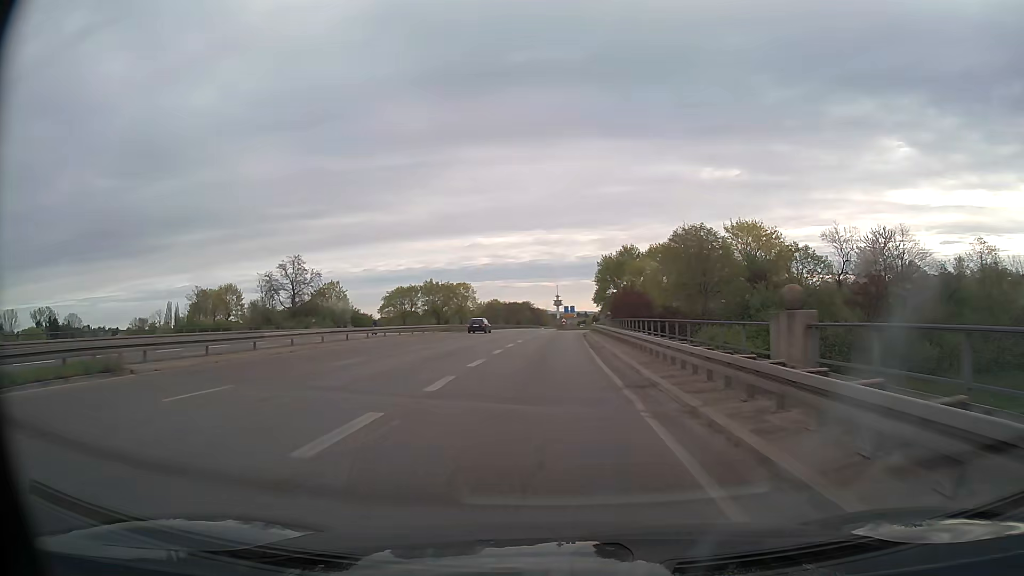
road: trunk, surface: asphalt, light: Day
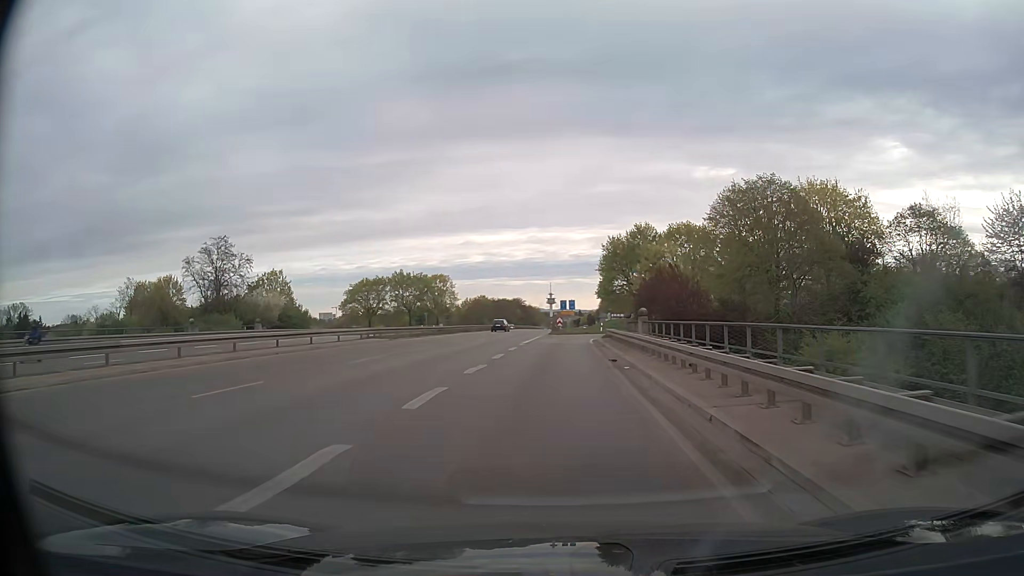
(+0.1, +25.9) m; +1°
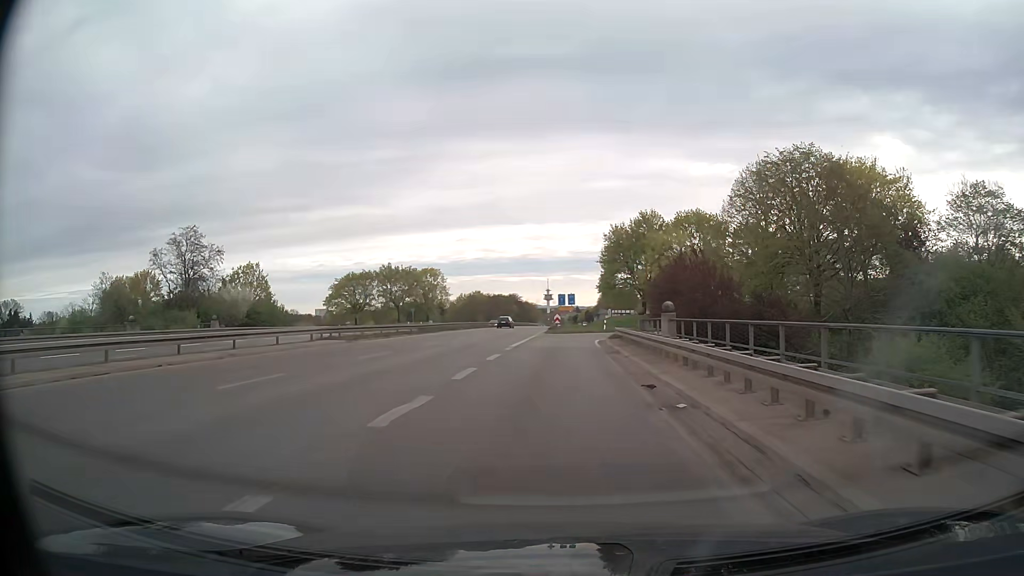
(0.0, +8.0) m; 0°
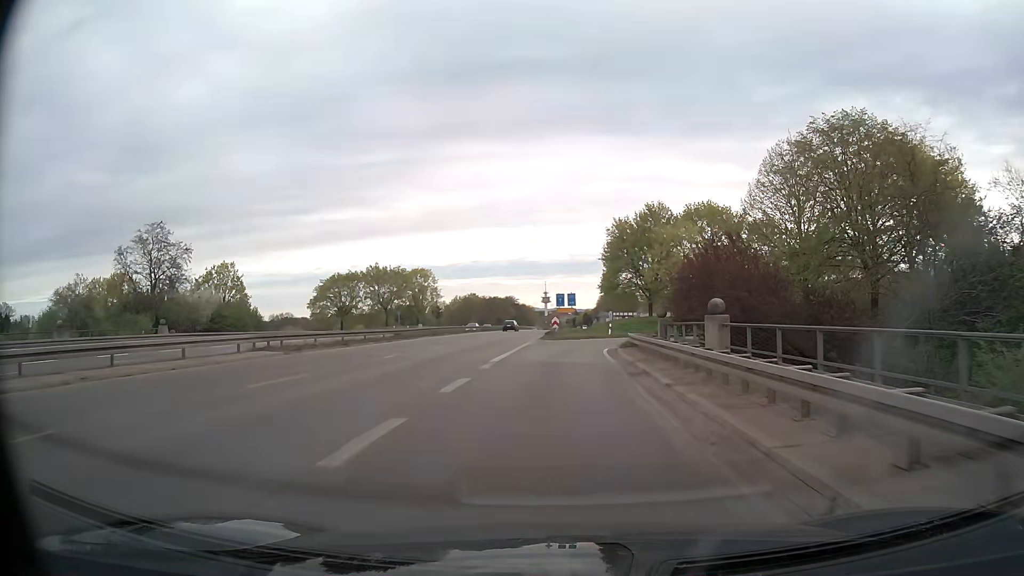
(0.0, +7.7) m; 0°
